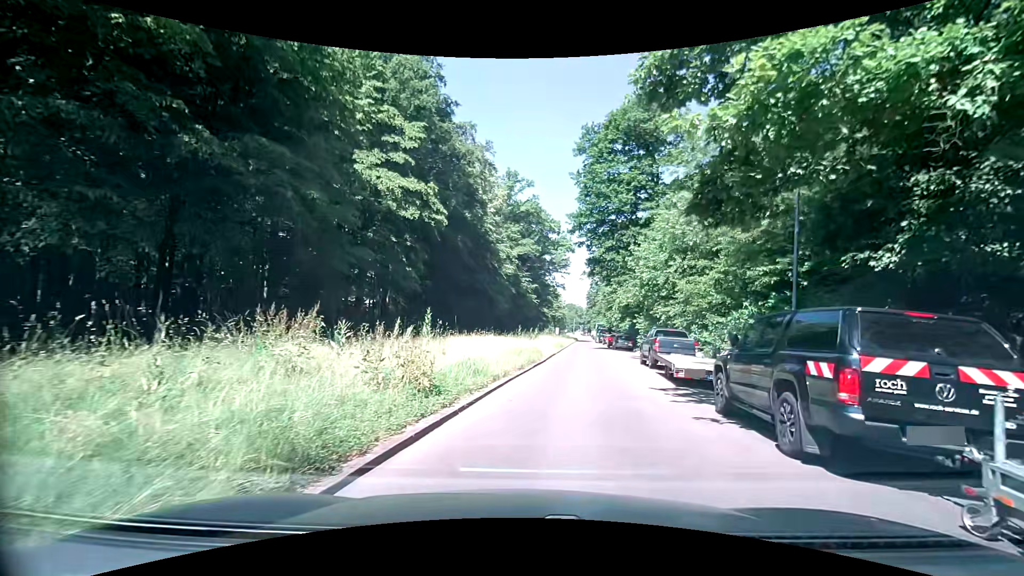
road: unclassified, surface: asphalt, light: Day
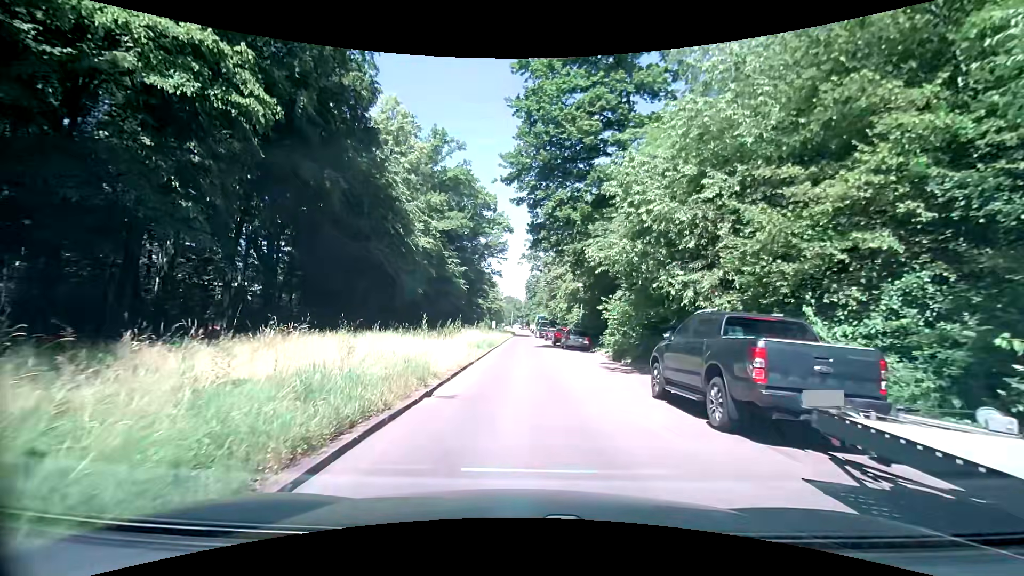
(+1.7, +15.0) m; +9°
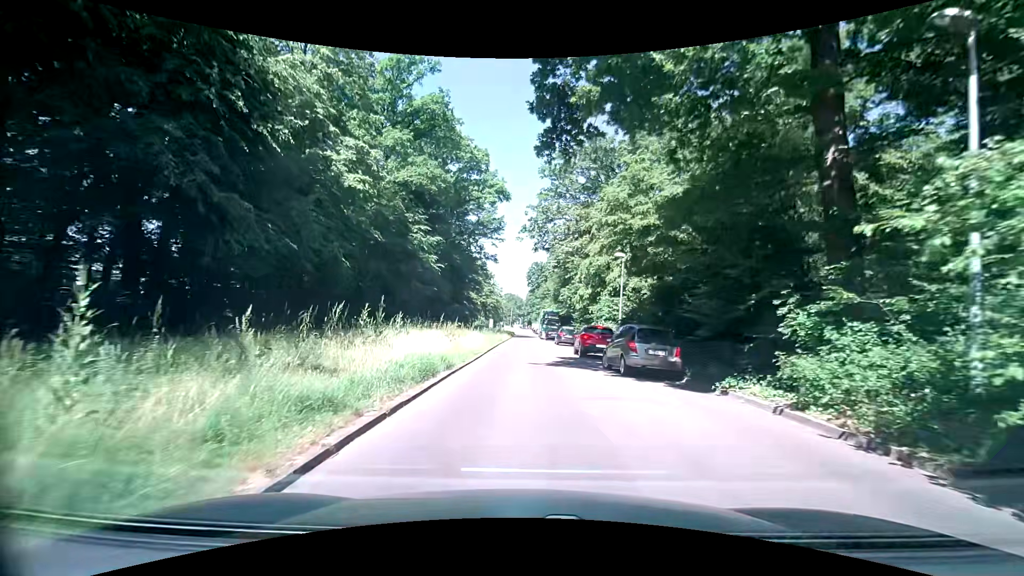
(0.0, +21.5) m; 0°
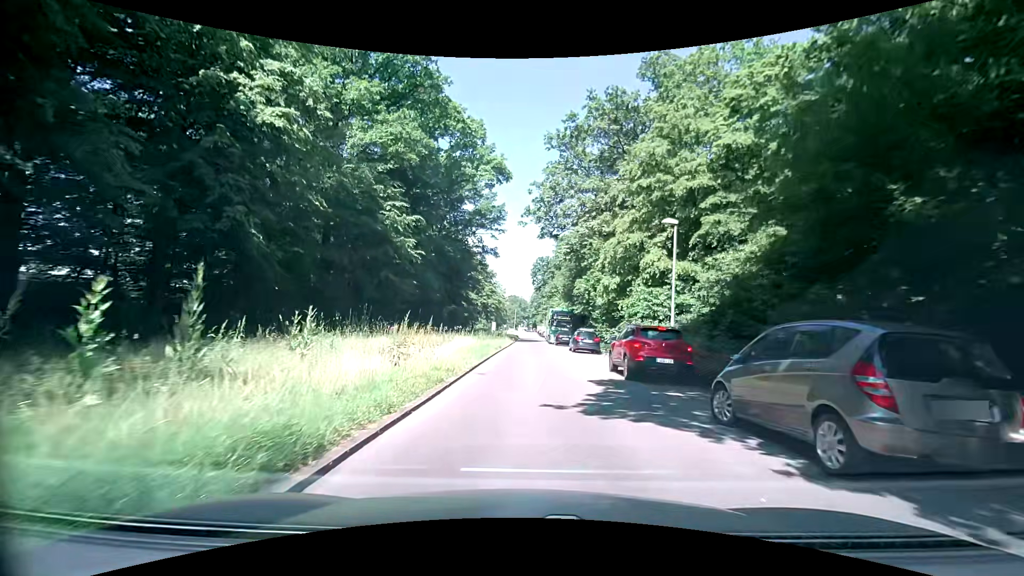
(-0.1, +10.1) m; -1°
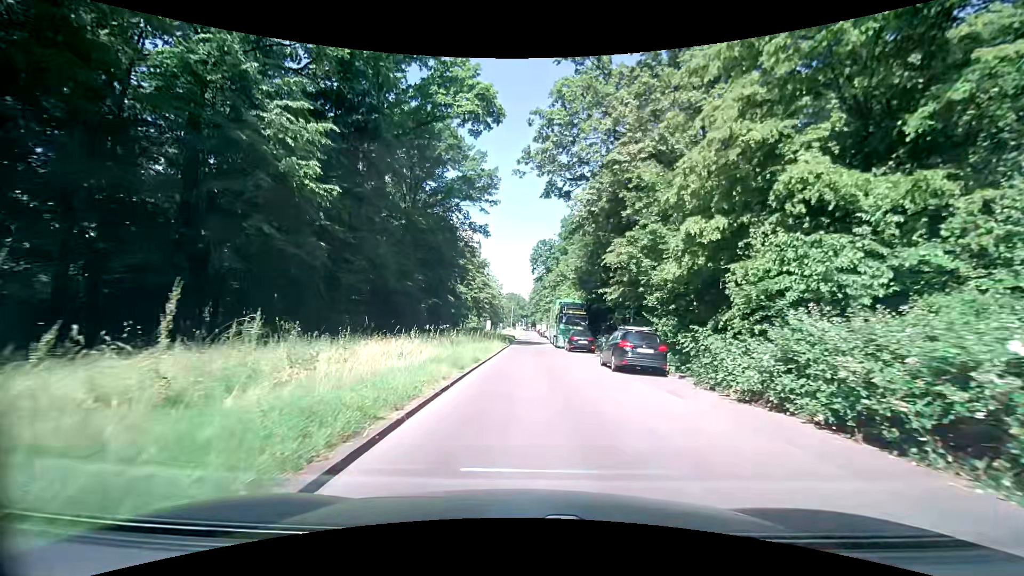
(+0.2, +15.7) m; 0°
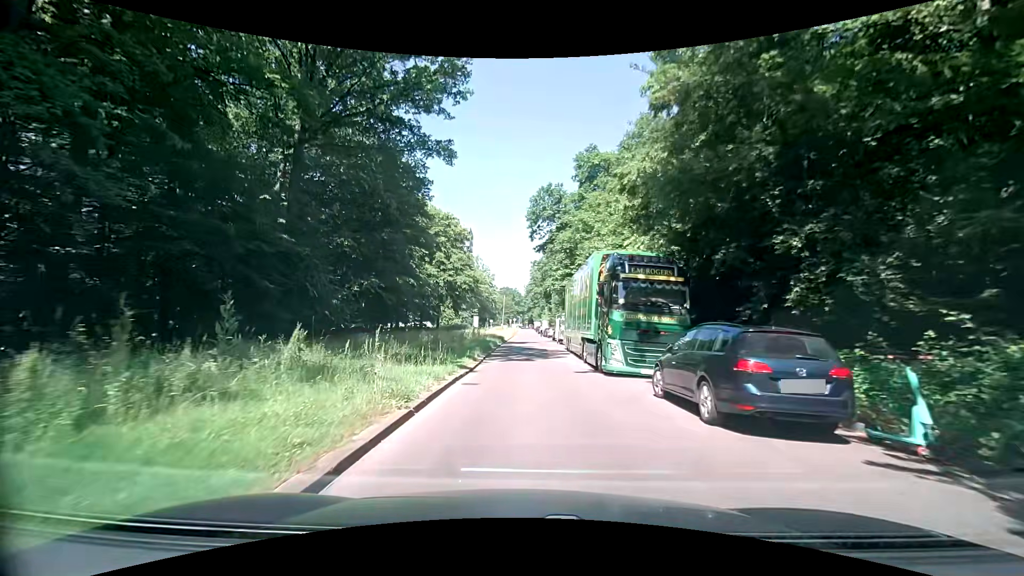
(+0.2, +25.5) m; +1°
(0, +10) (0, +20) (0, +30) (0, +40) (0, +50) (0, +60) (0, +70) (0, +80) (0, +90) (0, +100) m
